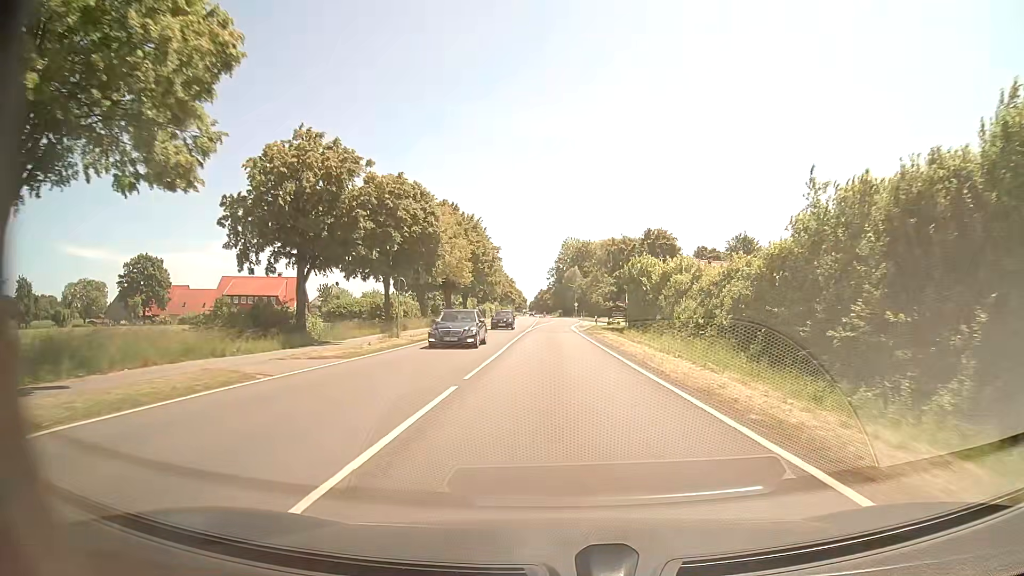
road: primary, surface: asphalt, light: Day
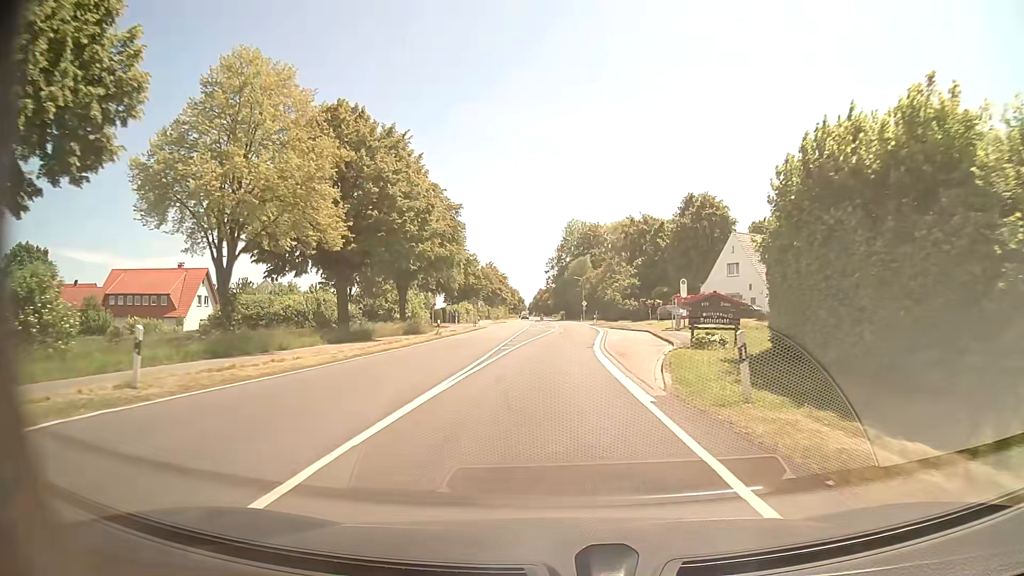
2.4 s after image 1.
(+0.2, +37.4) m; 0°
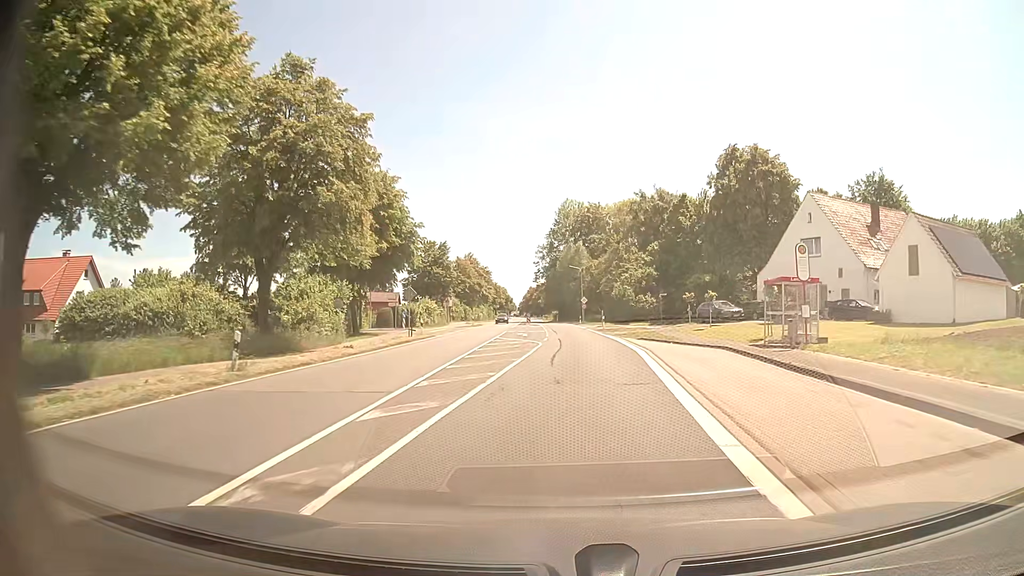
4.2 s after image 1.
(+0.1, +25.2) m; +1°
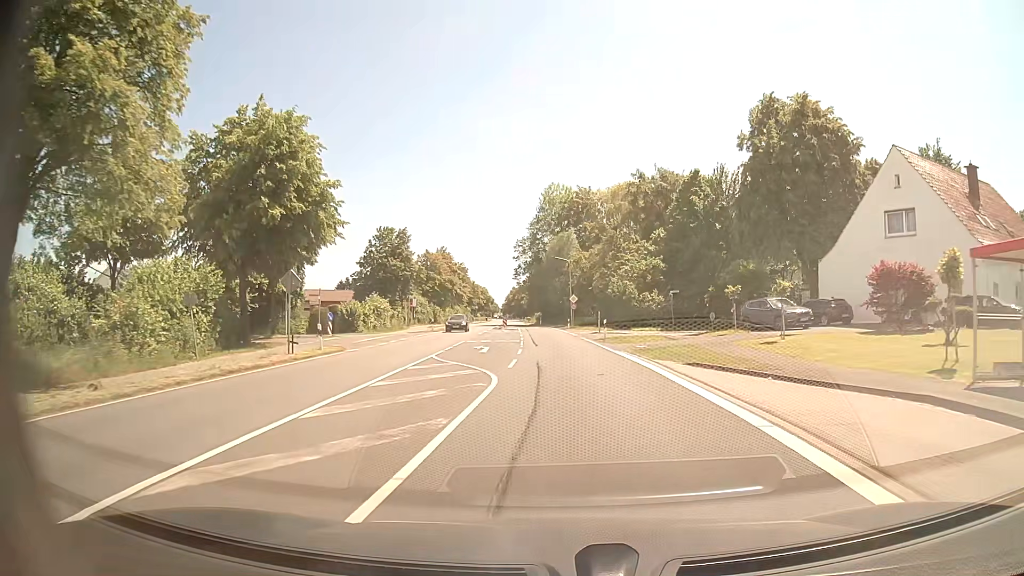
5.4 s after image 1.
(+0.1, +16.0) m; +1°
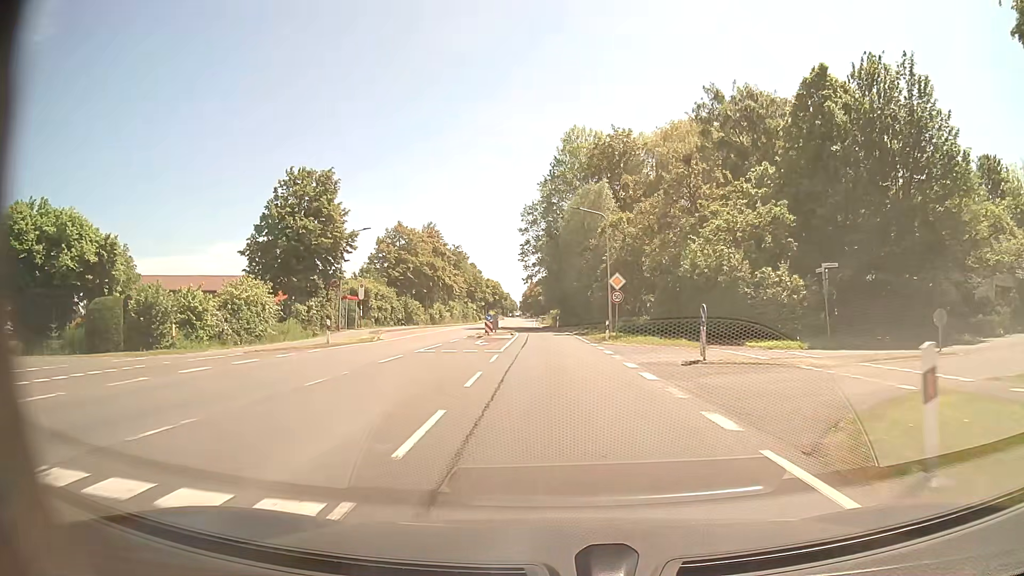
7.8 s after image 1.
(-0.2, +31.0) m; -2°
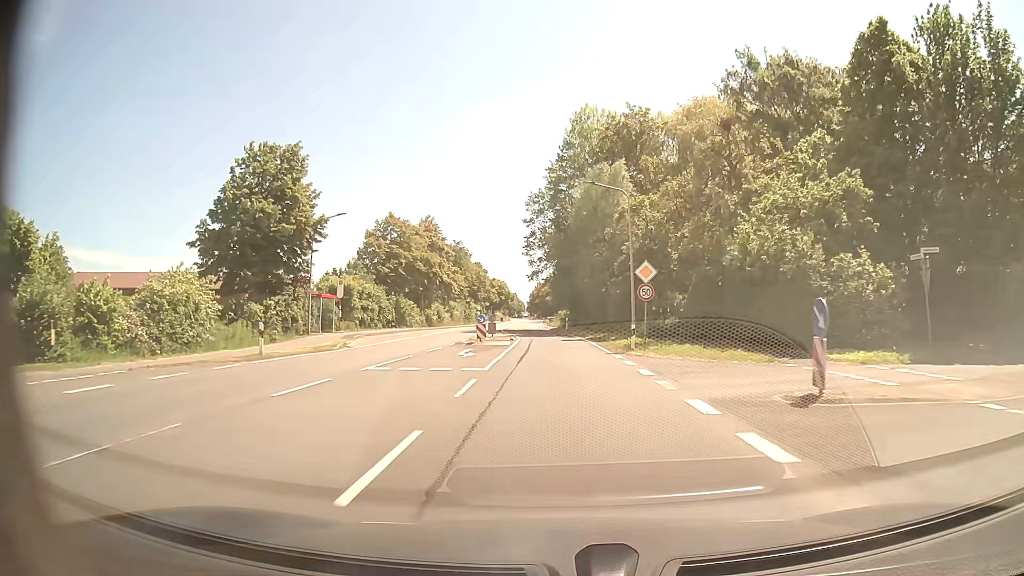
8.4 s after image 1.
(0.0, +7.7) m; -1°
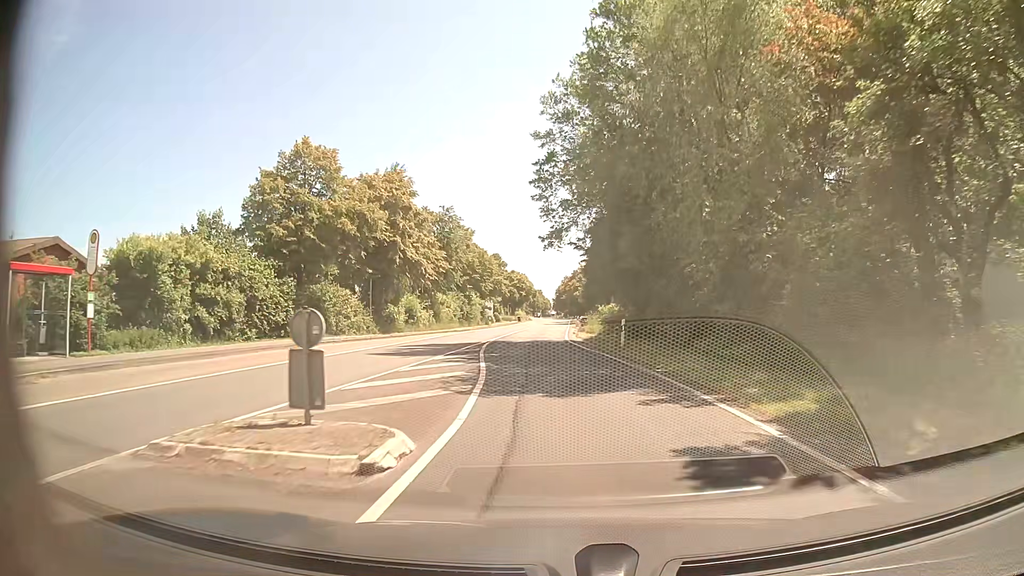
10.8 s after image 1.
(-0.5, +30.5) m; -2°
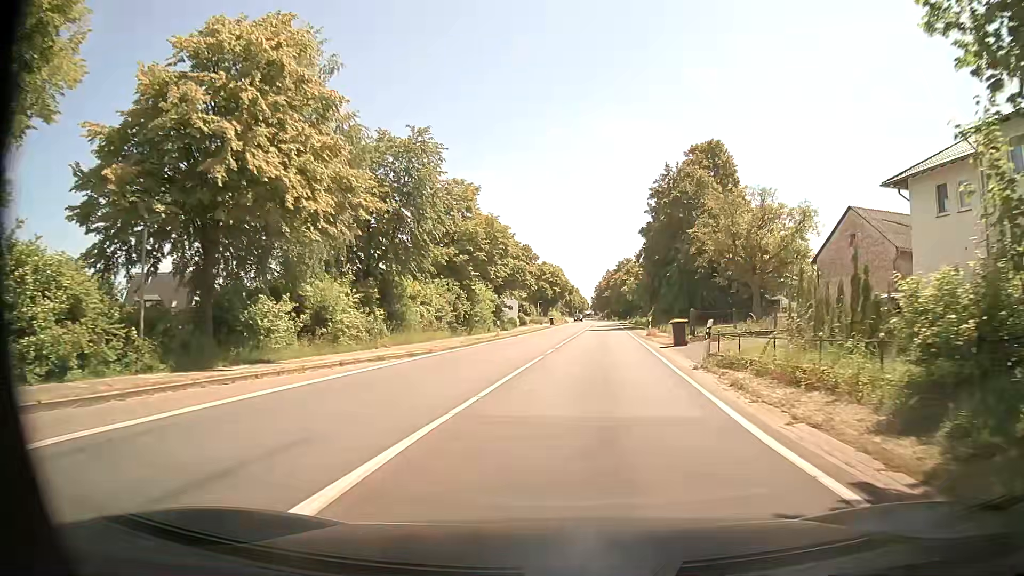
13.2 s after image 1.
(-1.4, +30.4) m; -3°
(0, +10) (+1, +20) (+2, +30) (+3, +40) (+3, +50) (+4, +60) (+5, +70) (+6, +80) (+6, +90) (+7, +100) m
